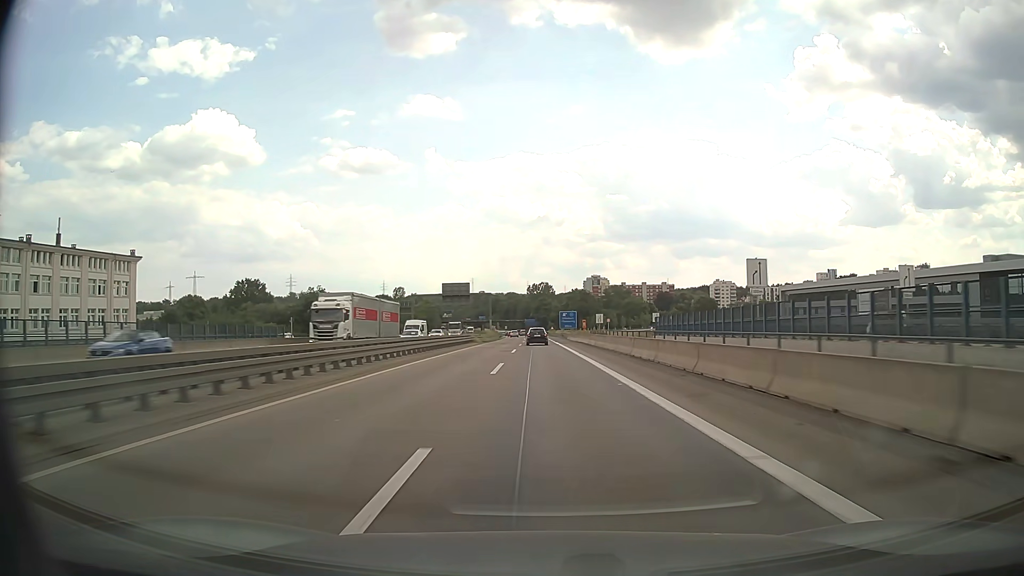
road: motorway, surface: asphalt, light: Day
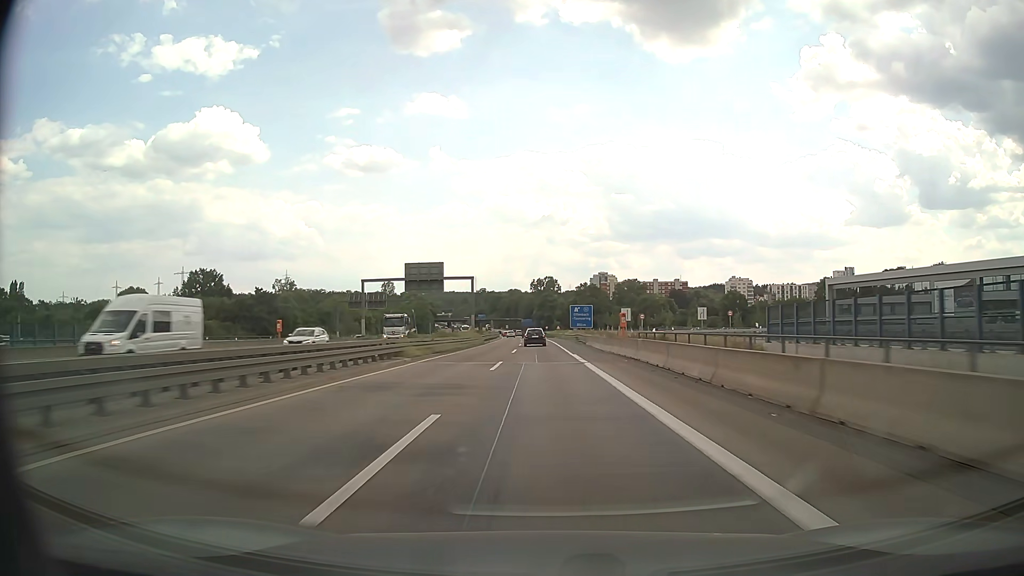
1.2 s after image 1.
(-0.2, +33.0) m; 0°
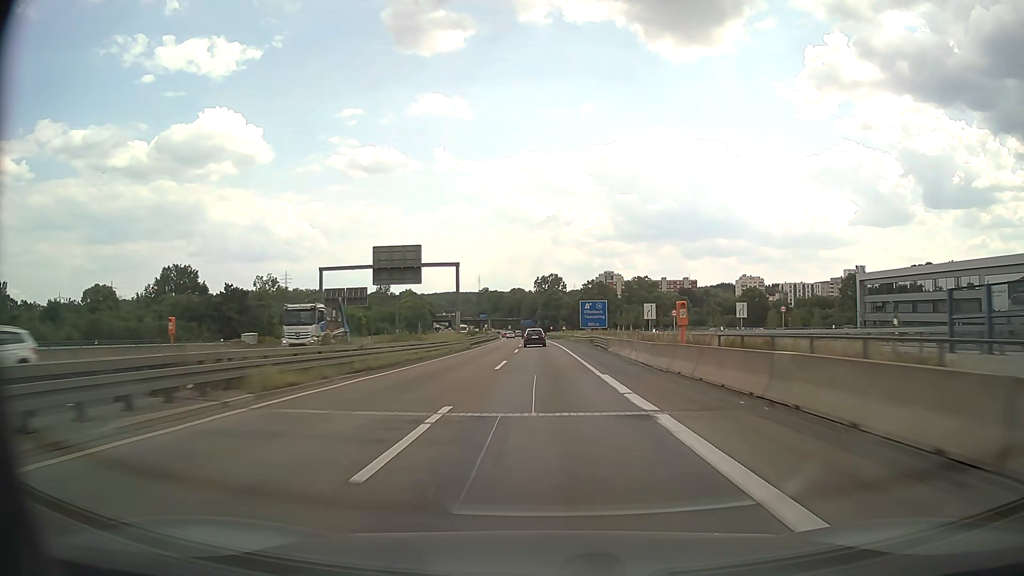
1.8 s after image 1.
(-0.1, +16.5) m; 0°
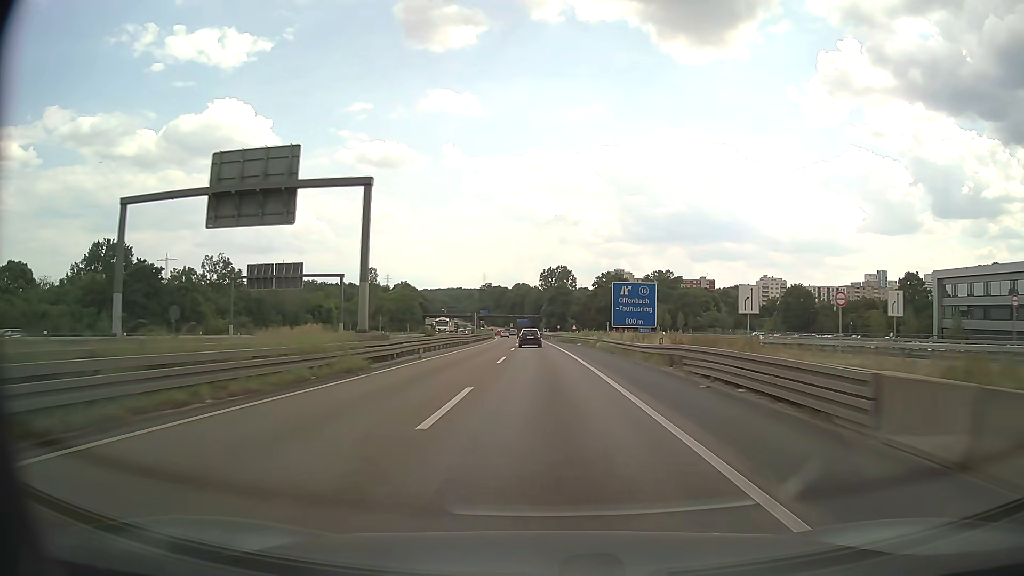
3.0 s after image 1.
(-0.3, +33.1) m; -1°
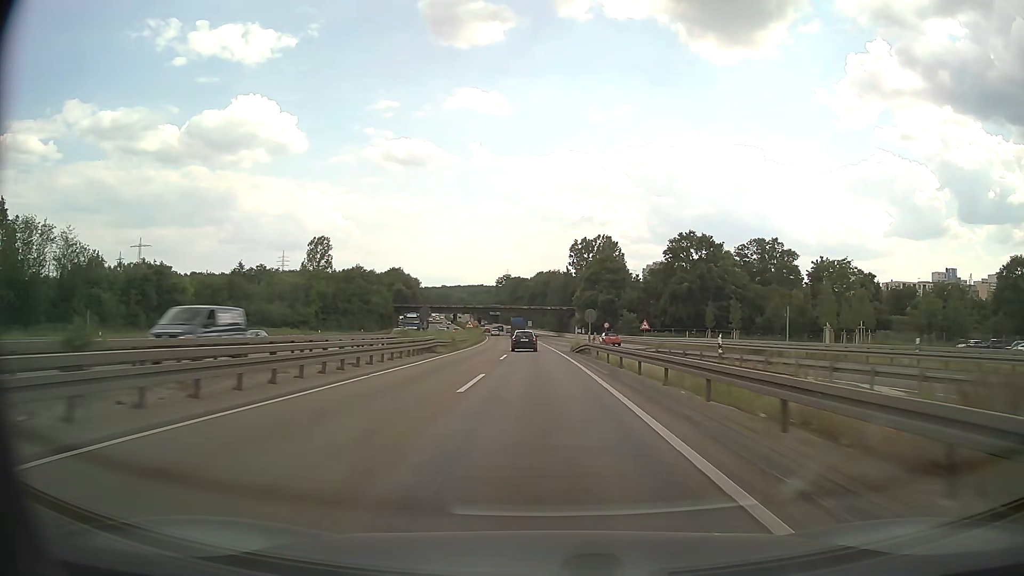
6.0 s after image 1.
(-1.3, +83.2) m; -2°
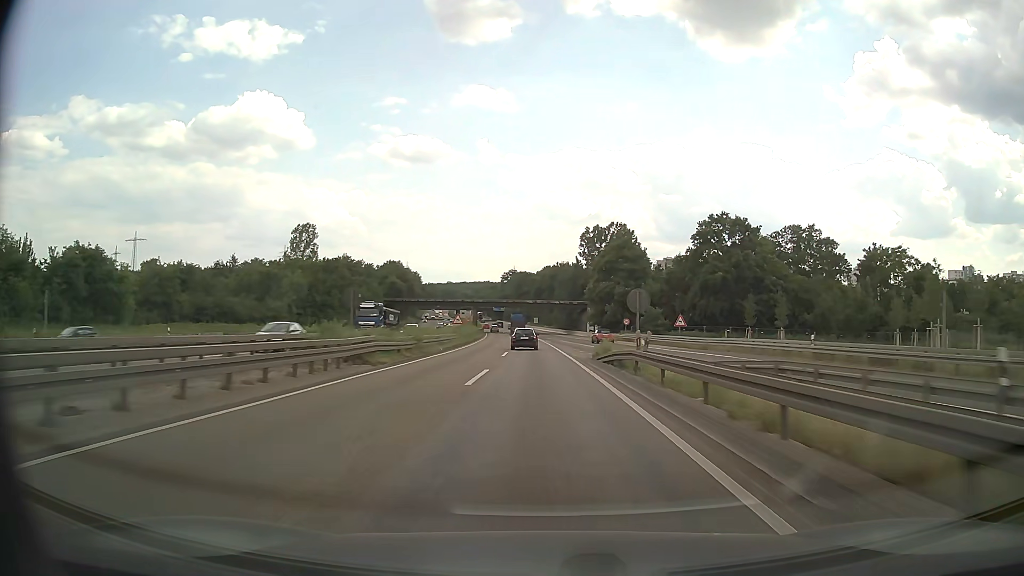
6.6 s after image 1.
(-0.1, +16.7) m; -1°
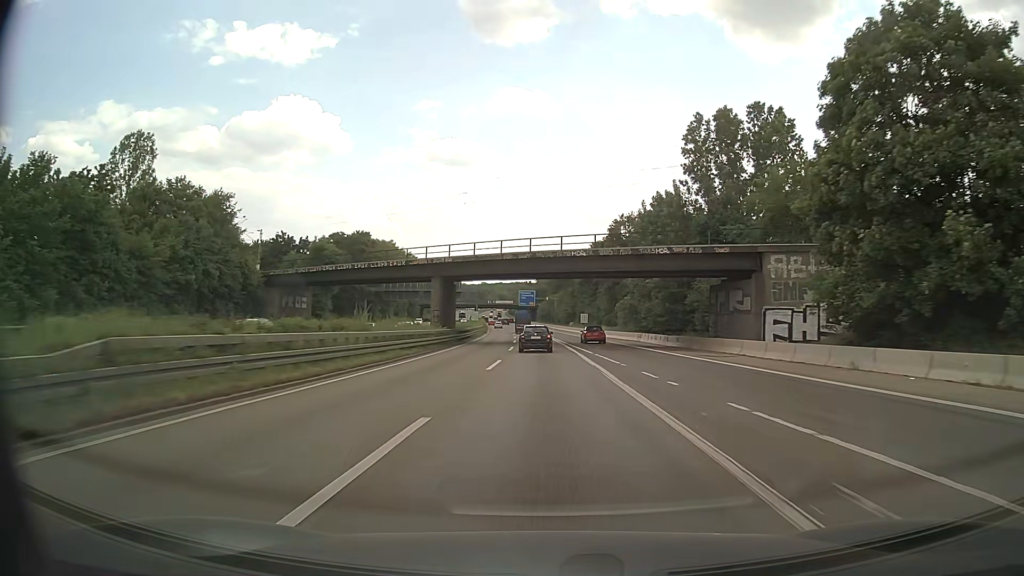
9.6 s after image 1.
(-2.3, +83.9) m; -3°
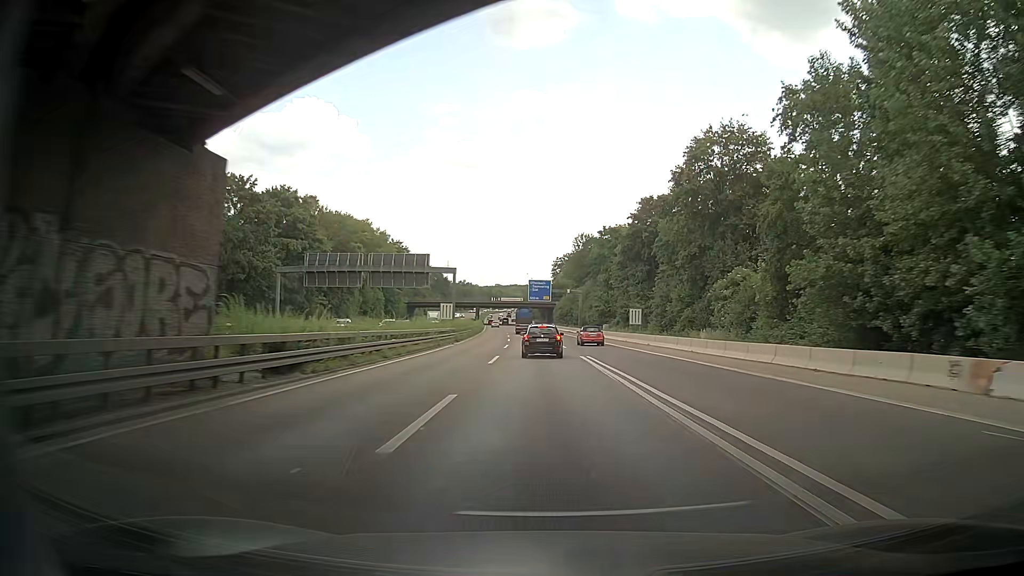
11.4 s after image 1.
(-0.6, +50.1) m; -2°
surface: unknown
(0, +10) (0, +20) (0, +30) (0, +40) (-1, +50) (-1, +60) (-1, +70) (-2, +80) (-2, +90) (-3, +100) m
